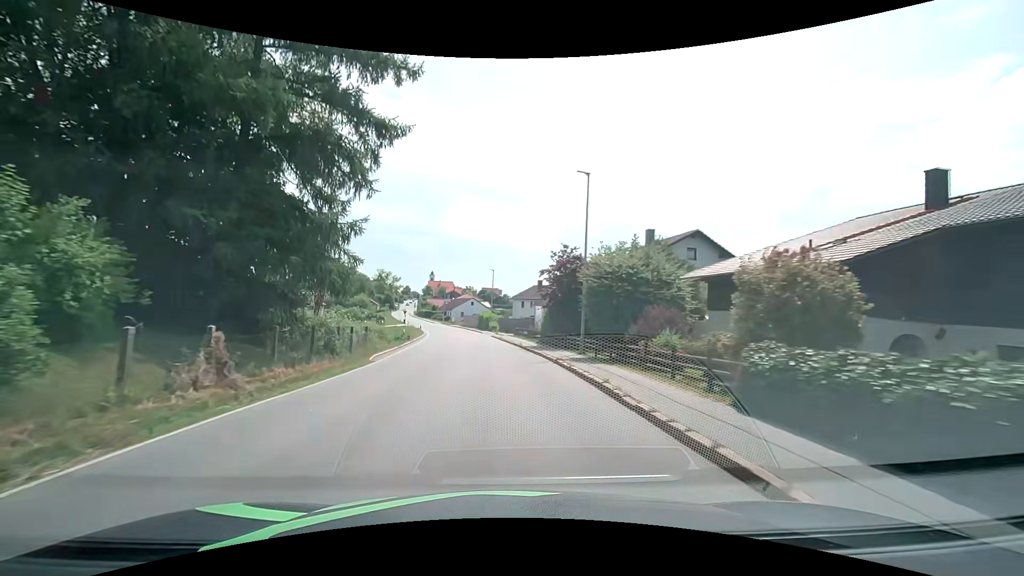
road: secondary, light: Day
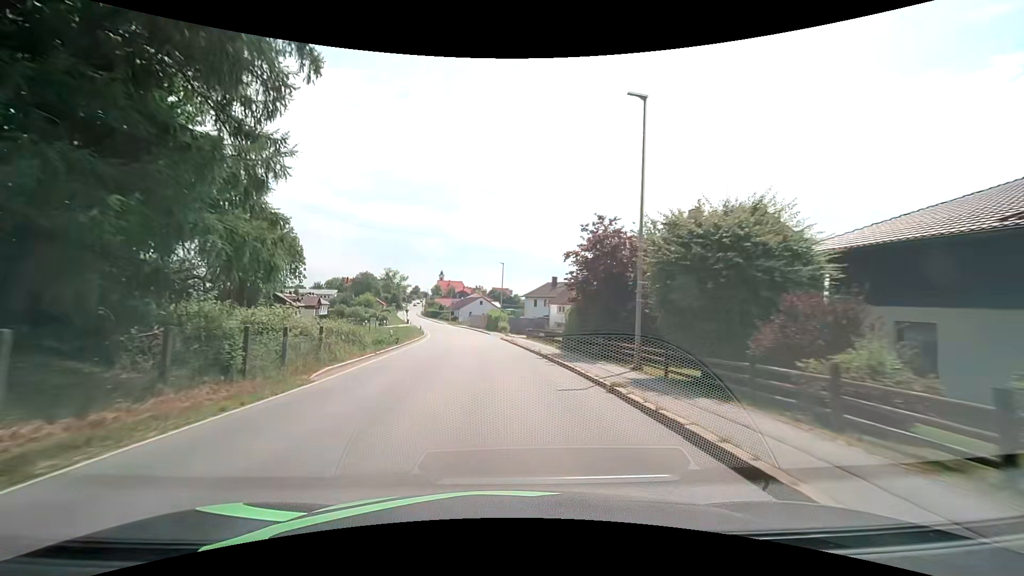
(-0.1, +7.8) m; -2°
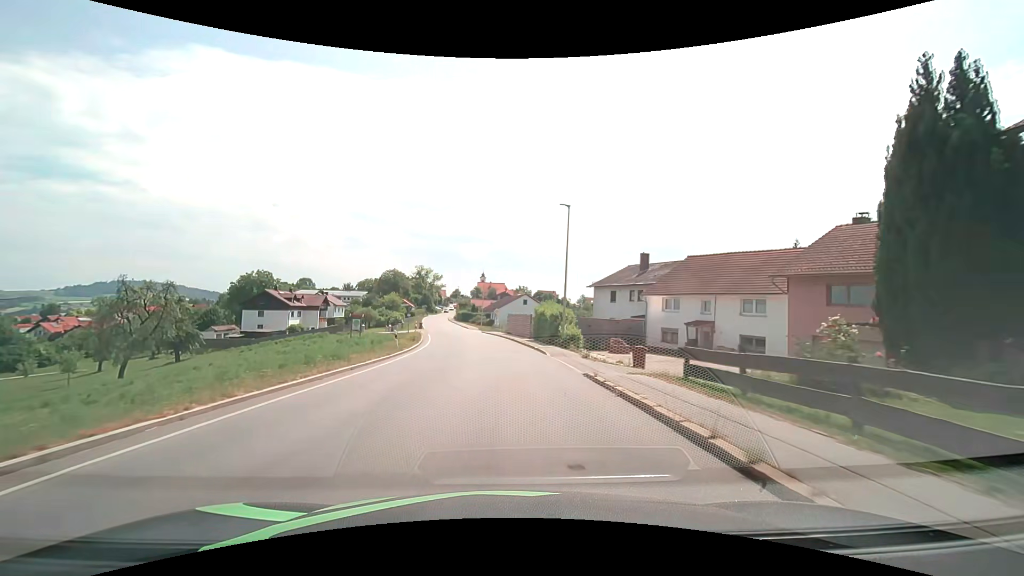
(-1.2, +30.7) m; -5°
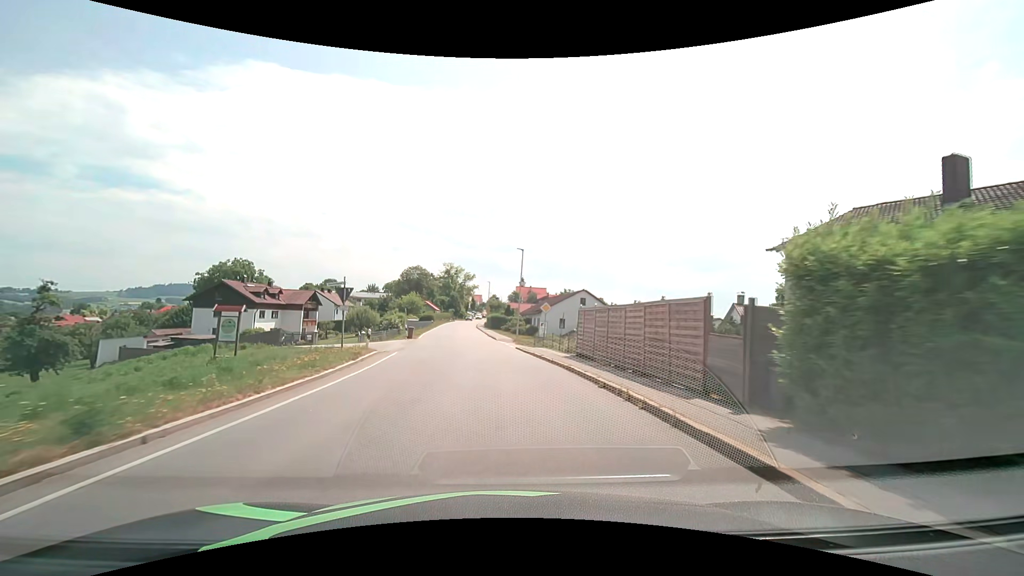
(-1.1, +30.3) m; -4°
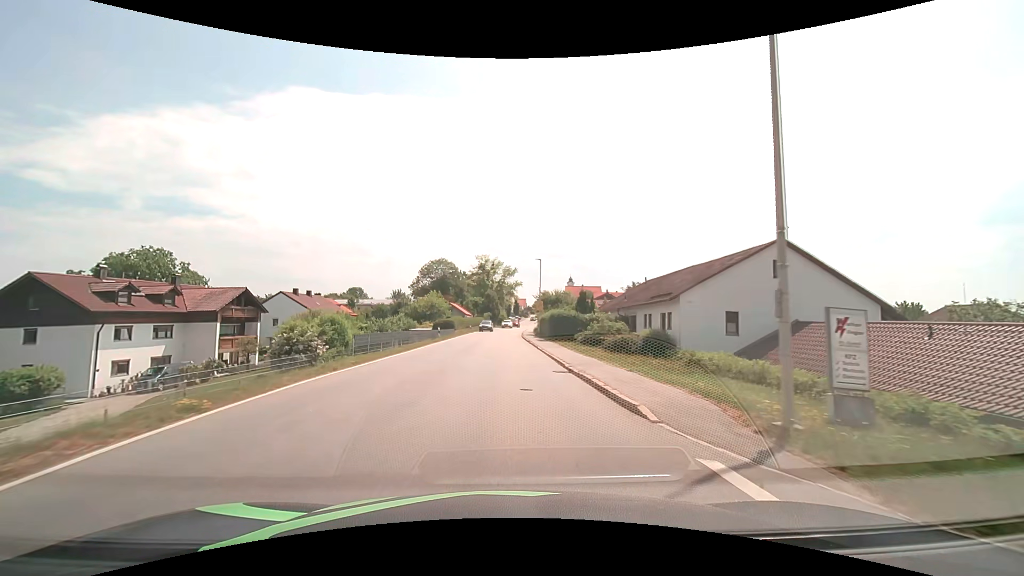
(-2.2, +37.7) m; -5°
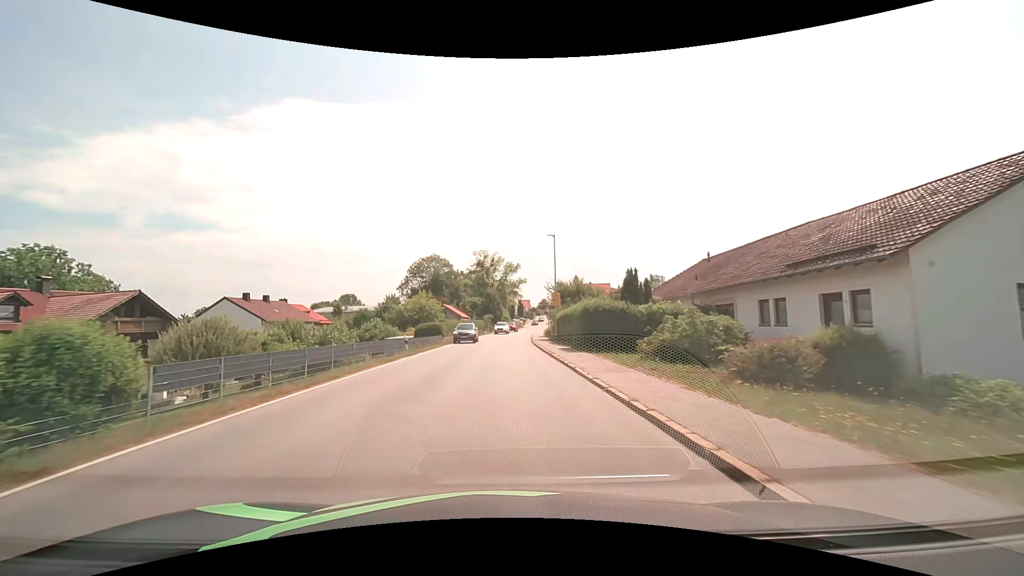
(-0.1, +15.1) m; -1°
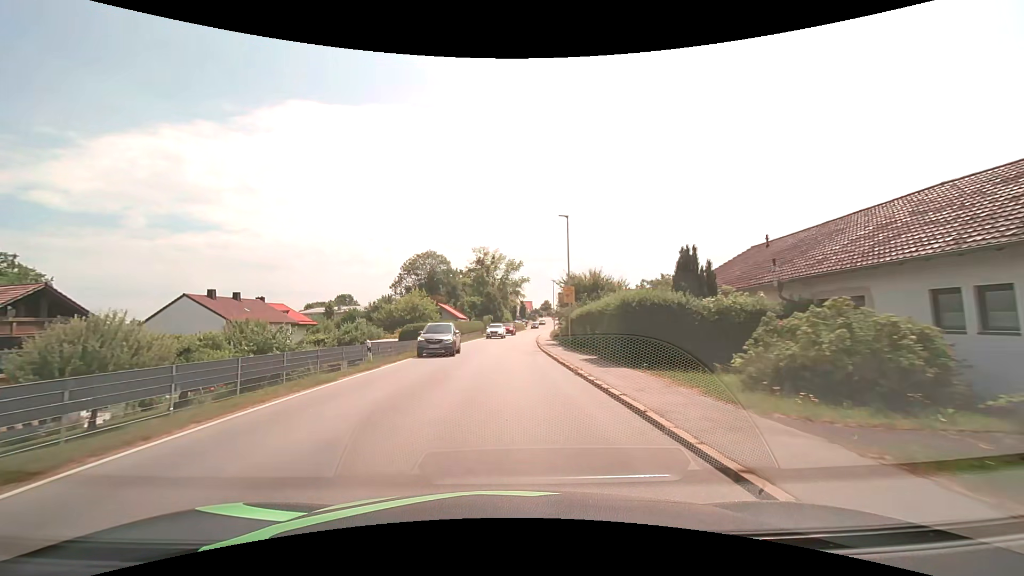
(0.0, +7.5) m; 0°
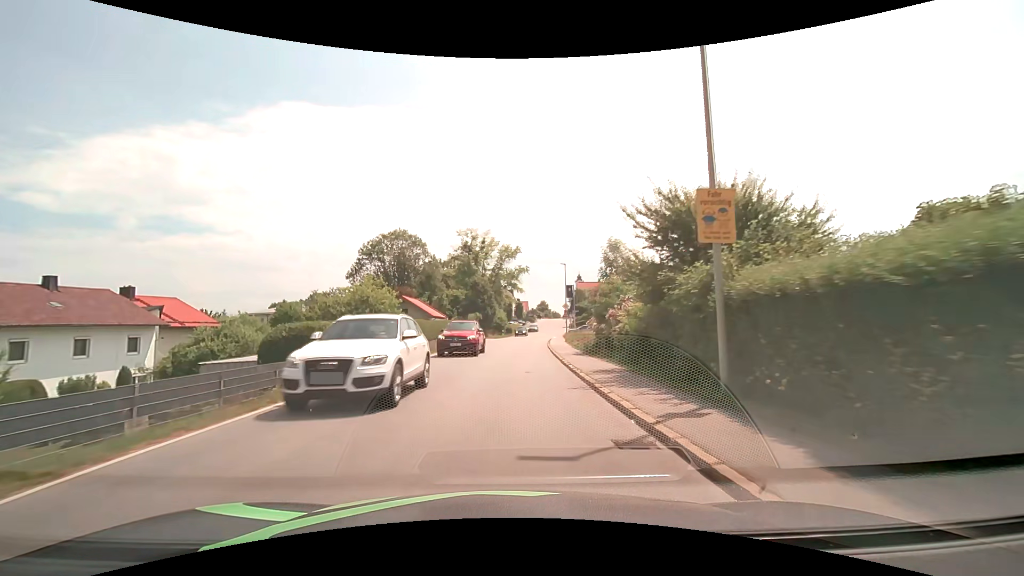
(0.0, +22.6) m; +1°
